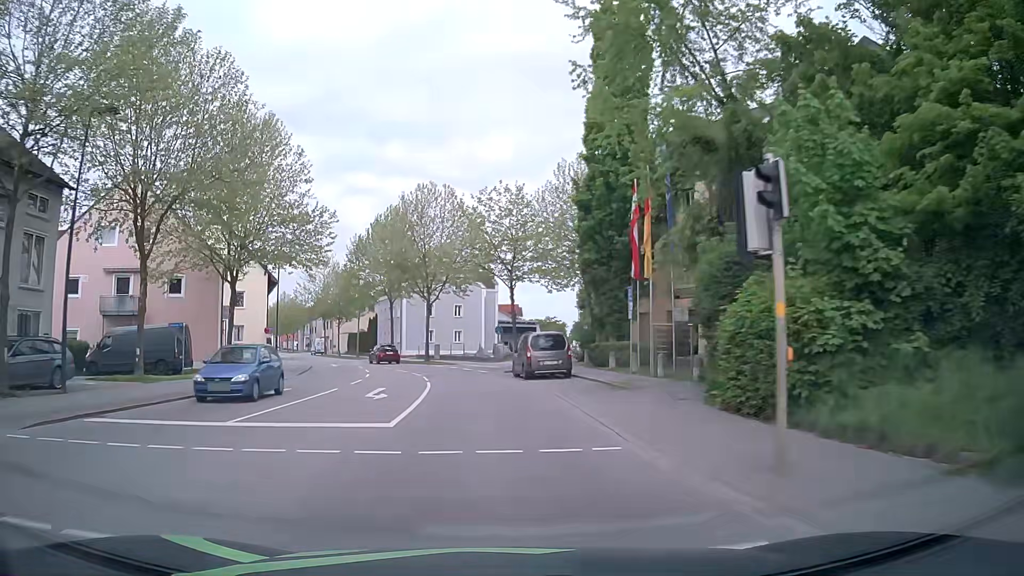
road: primary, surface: asphalt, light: Day
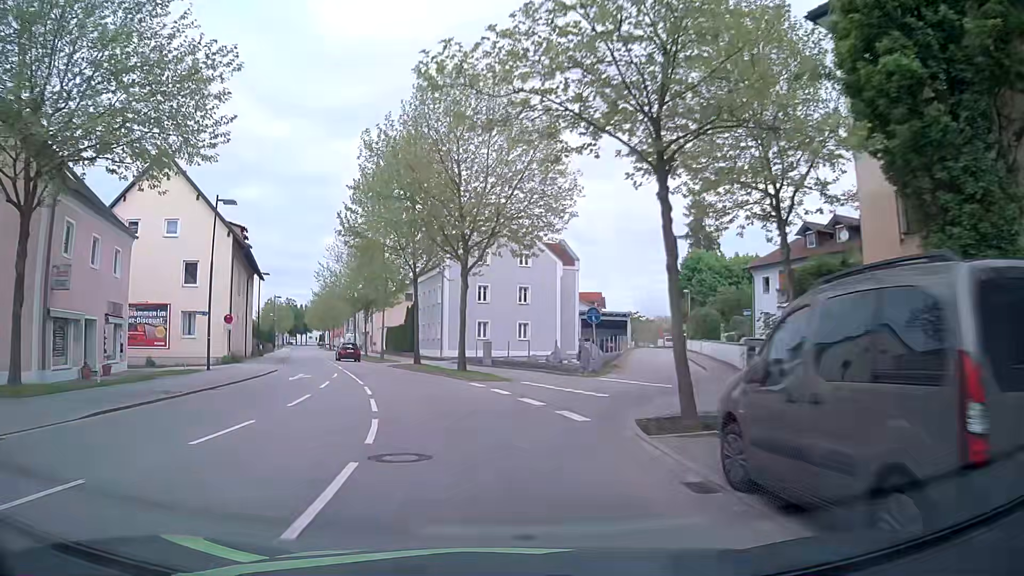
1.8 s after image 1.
(-1.1, +22.1) m; -6°
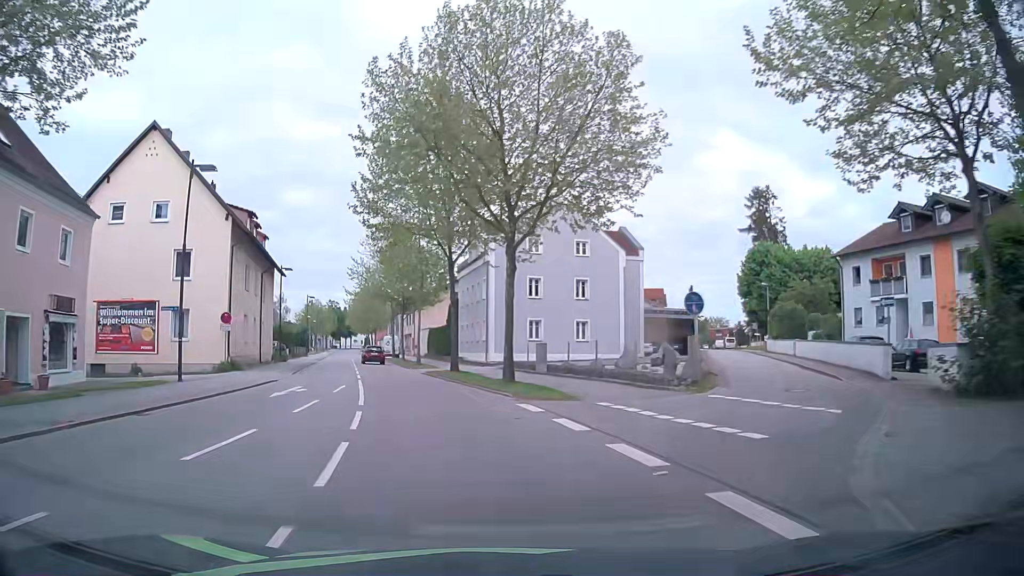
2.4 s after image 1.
(-0.2, +7.4) m; -4°
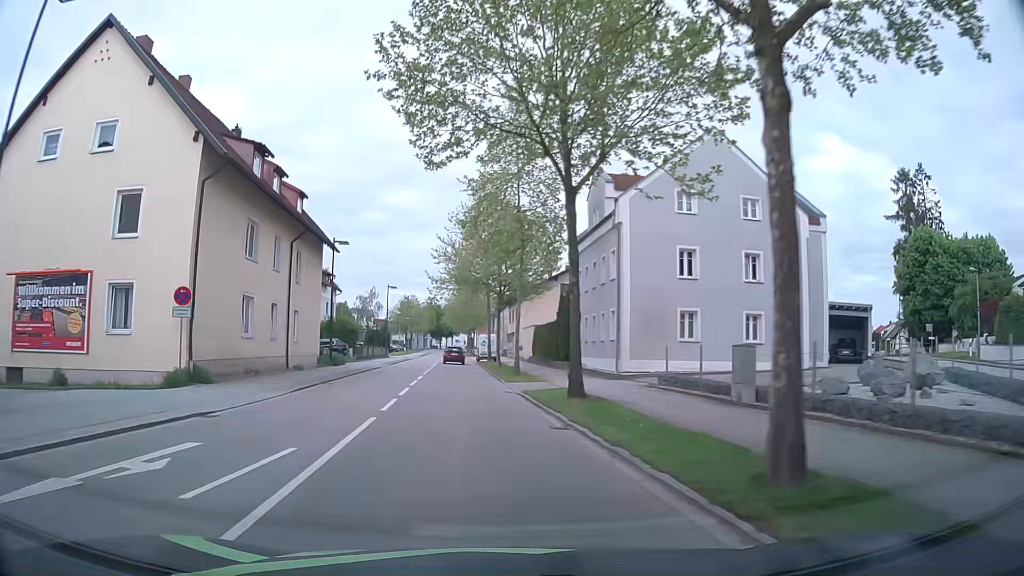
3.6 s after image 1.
(-1.3, +14.7) m; -10°
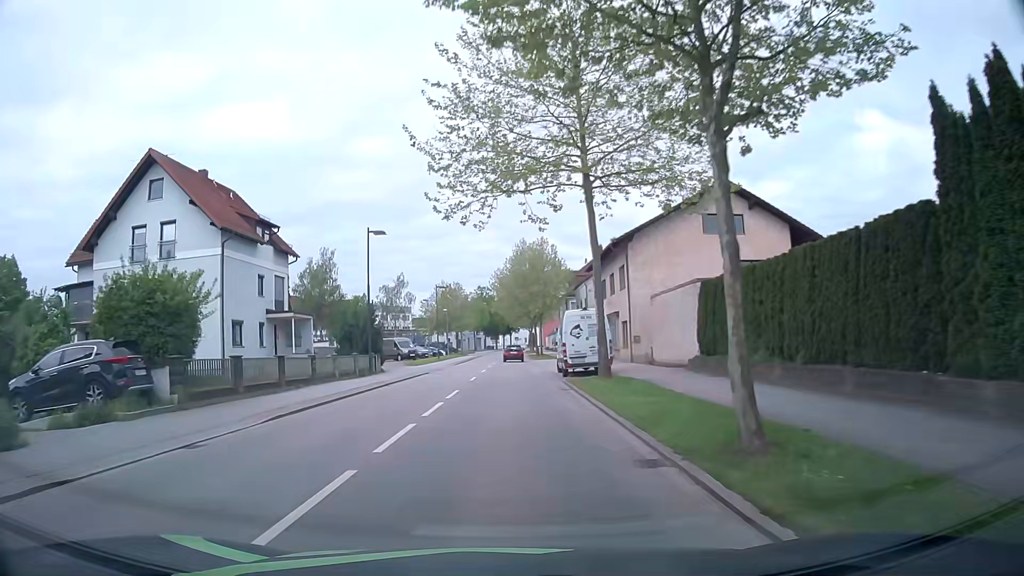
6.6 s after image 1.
(-2.5, +37.4) m; -6°
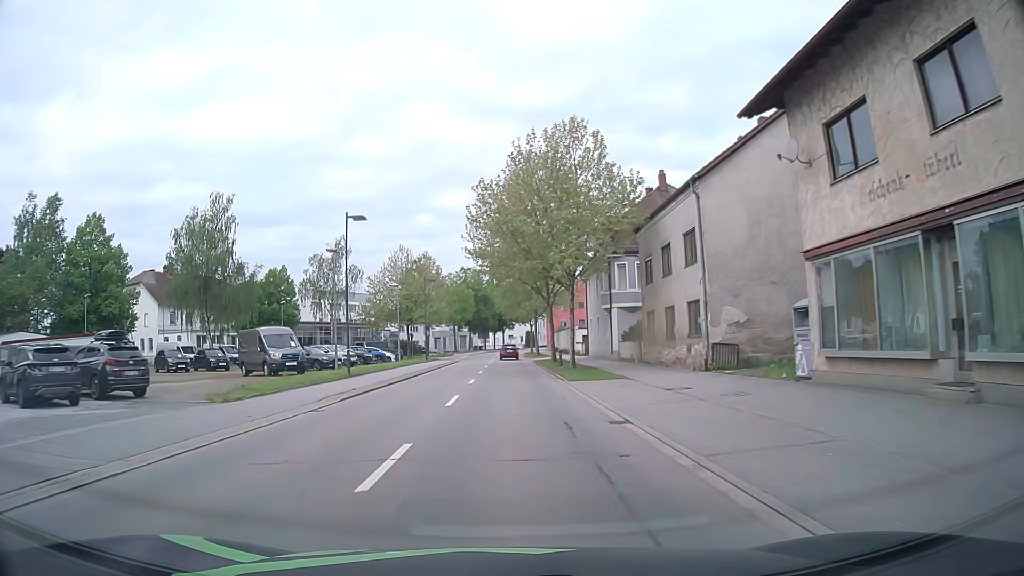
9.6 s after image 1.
(+0.5, +38.6) m; +1°
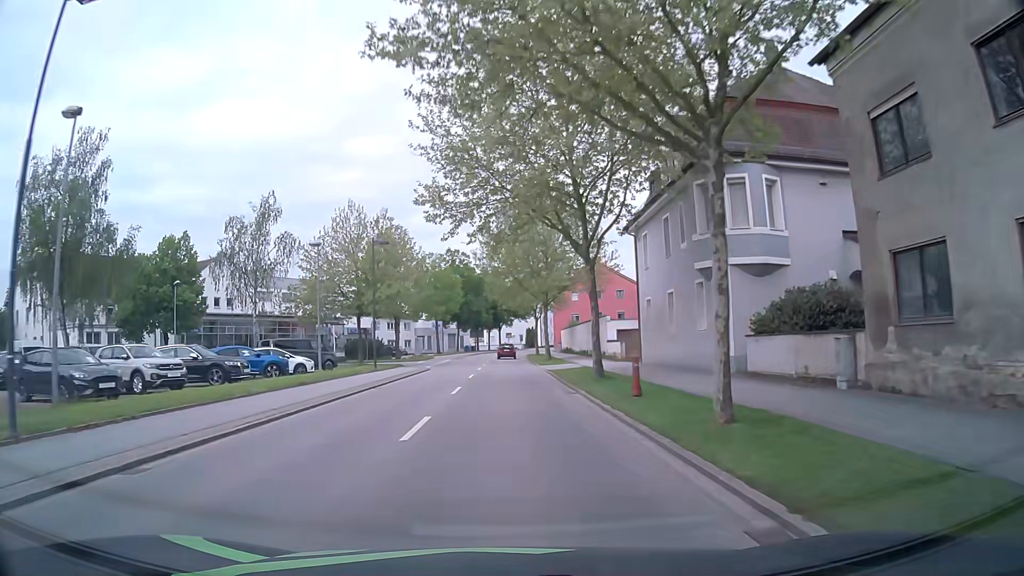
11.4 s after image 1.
(0.0, +23.7) m; 0°
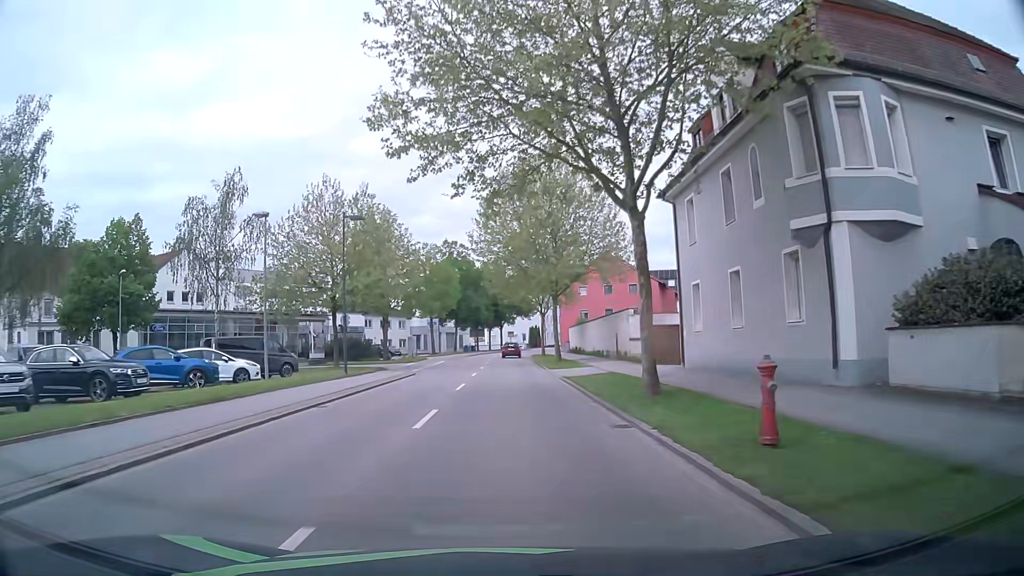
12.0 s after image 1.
(0.0, +7.9) m; -1°
(0, +10) (0, +20) (0, +30) (0, +40) (+1, +50) (+1, +60) (+1, +70) (+2, +80) (+3, +90) (+6, +100) m
